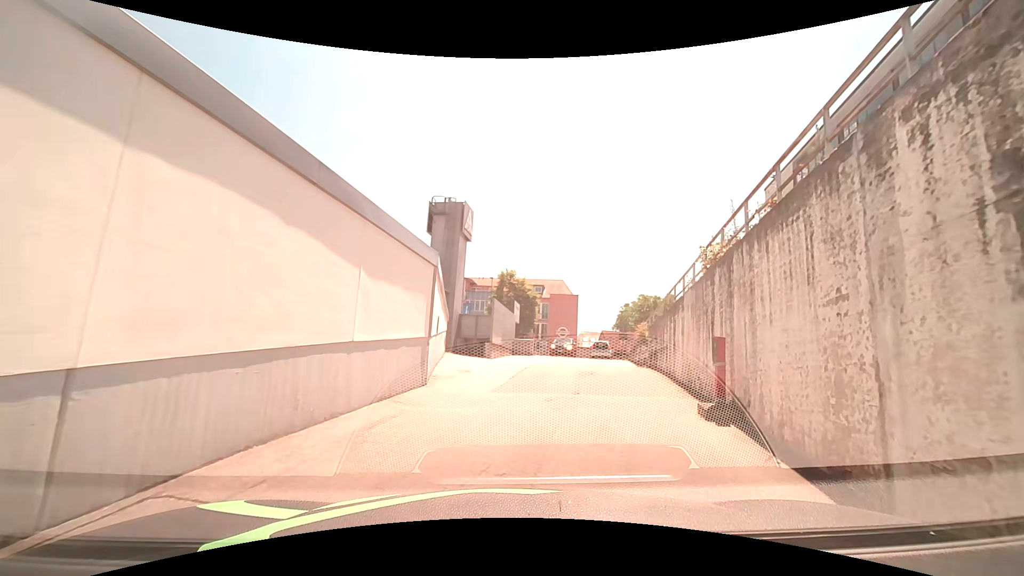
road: residential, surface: asphalt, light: Day
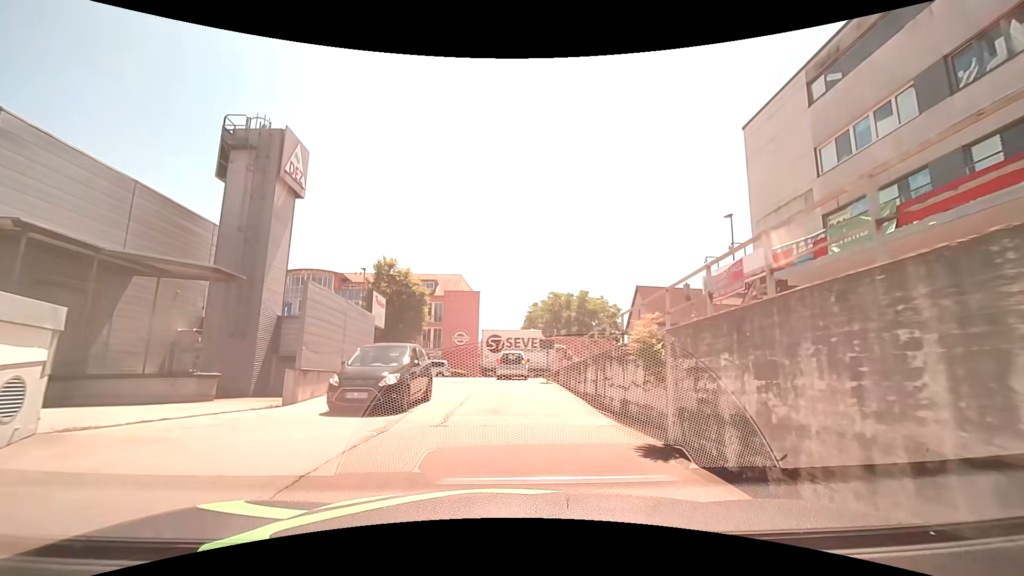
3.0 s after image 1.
(+1.9, +14.5) m; +11°
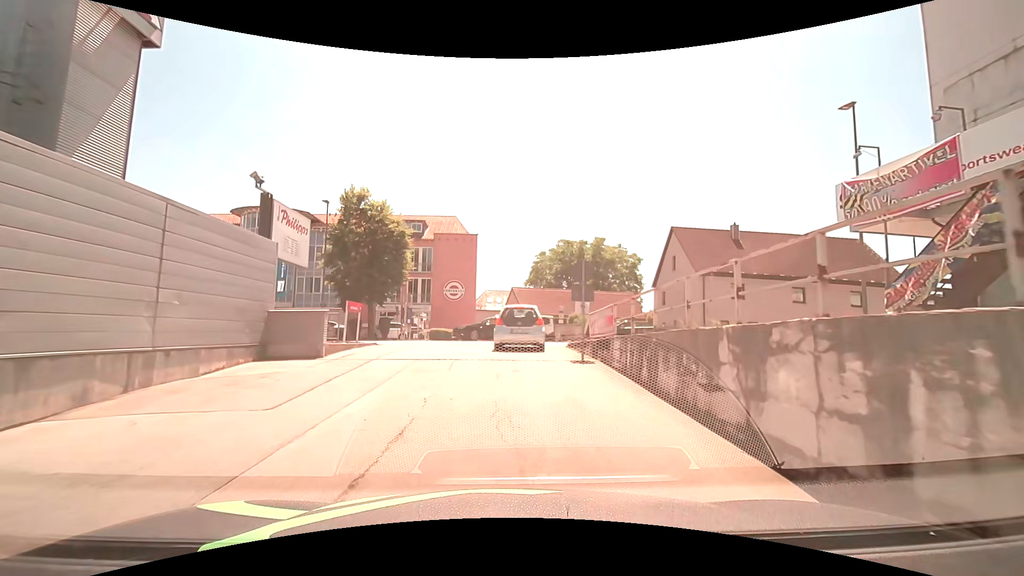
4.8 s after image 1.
(-0.1, +10.1) m; -1°
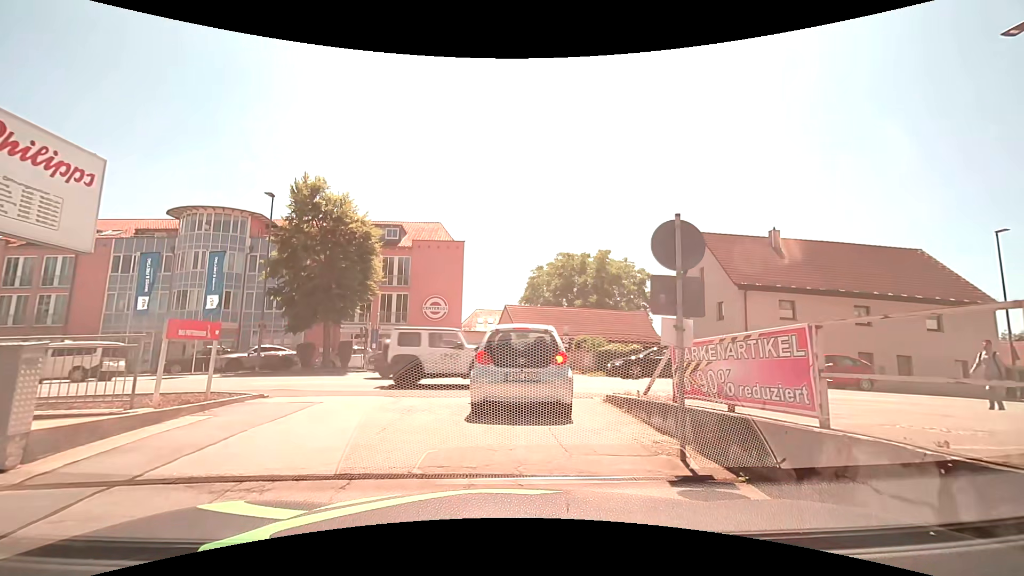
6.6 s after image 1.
(+0.1, +7.4) m; 0°
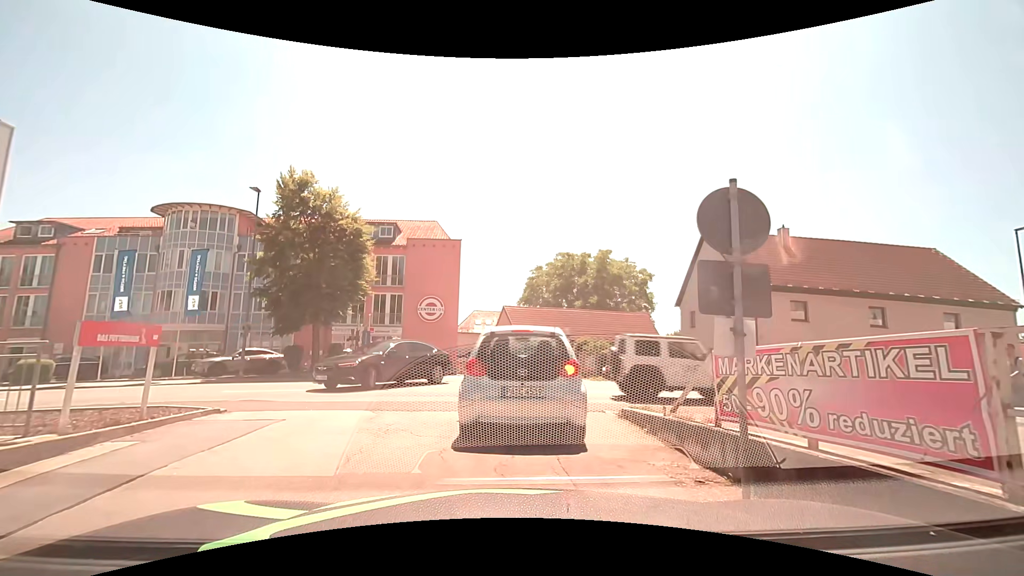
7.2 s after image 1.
(0.0, +1.4) m; +1°
